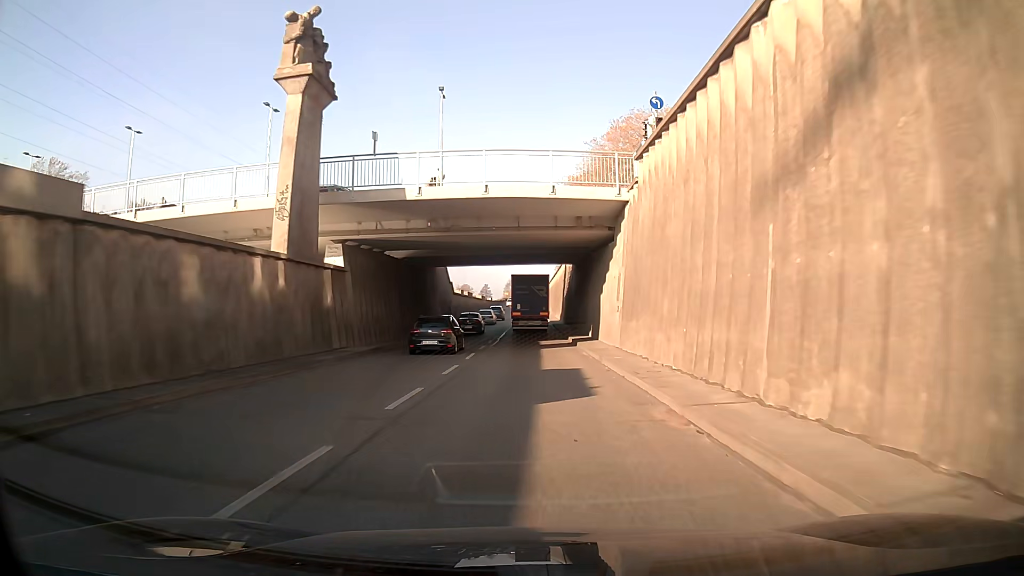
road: trunk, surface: asphalt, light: Day
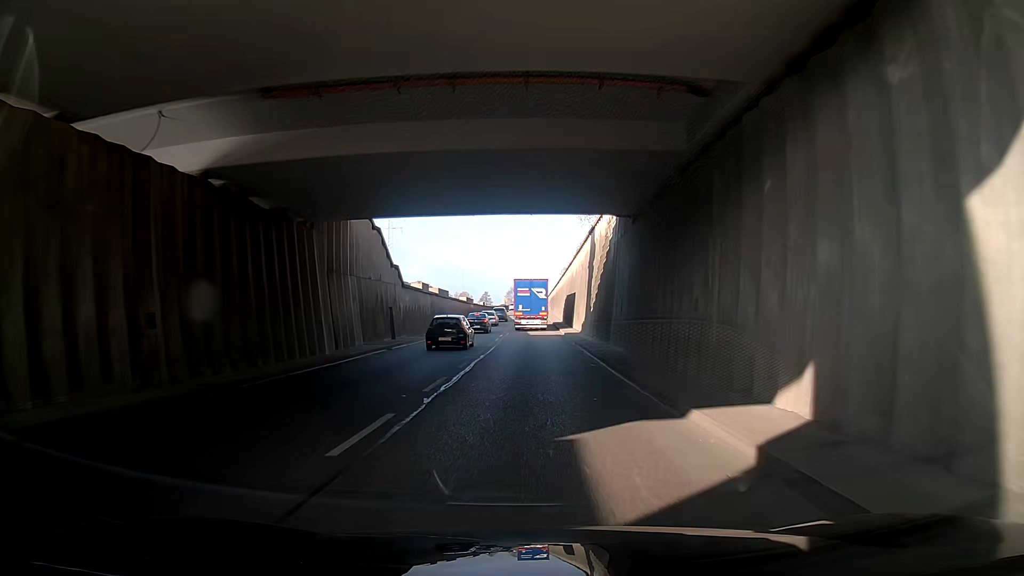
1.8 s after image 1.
(+0.4, +27.3) m; +1°
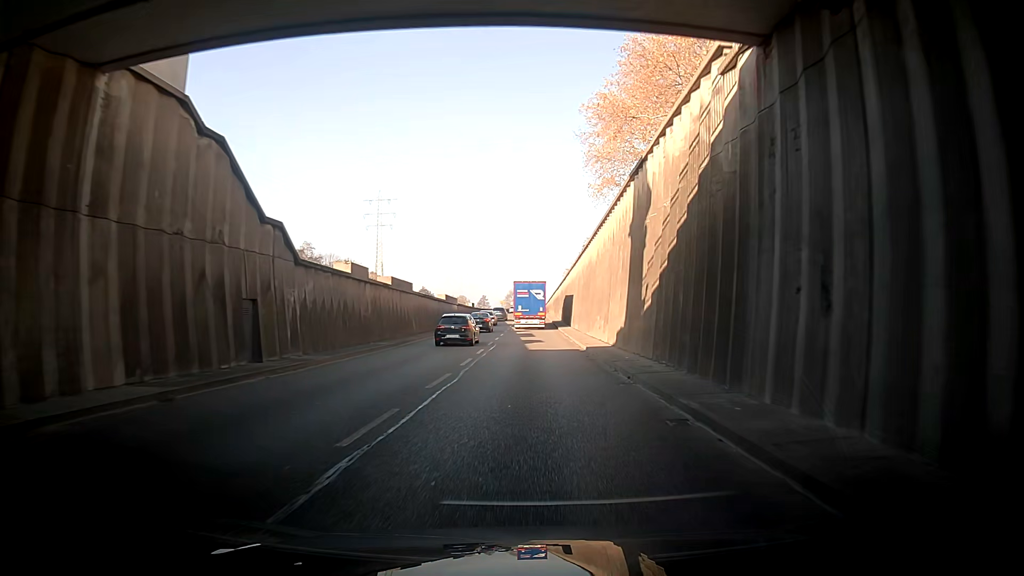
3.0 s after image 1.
(-0.5, +17.9) m; -1°
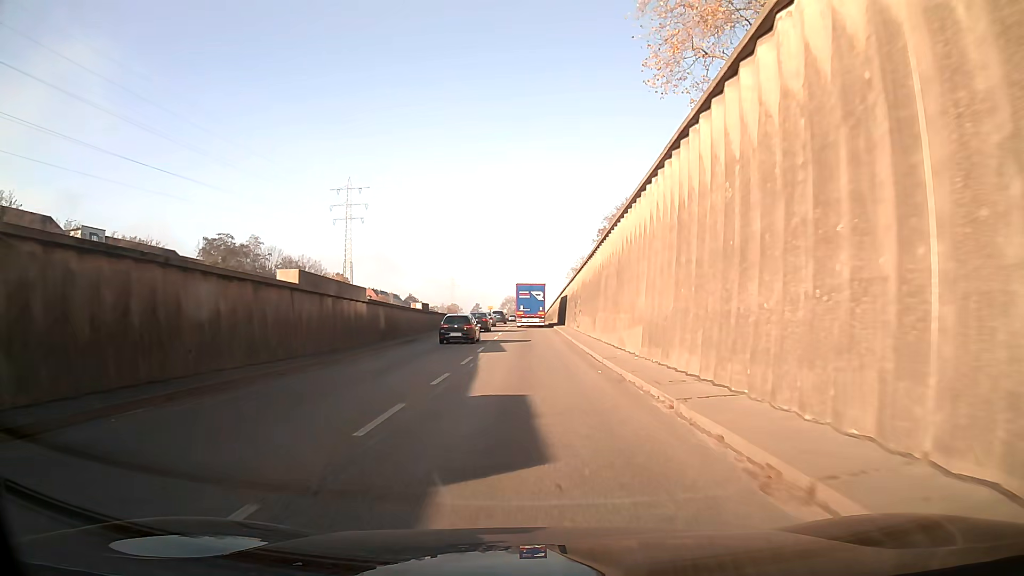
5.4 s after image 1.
(+0.4, +35.5) m; +1°
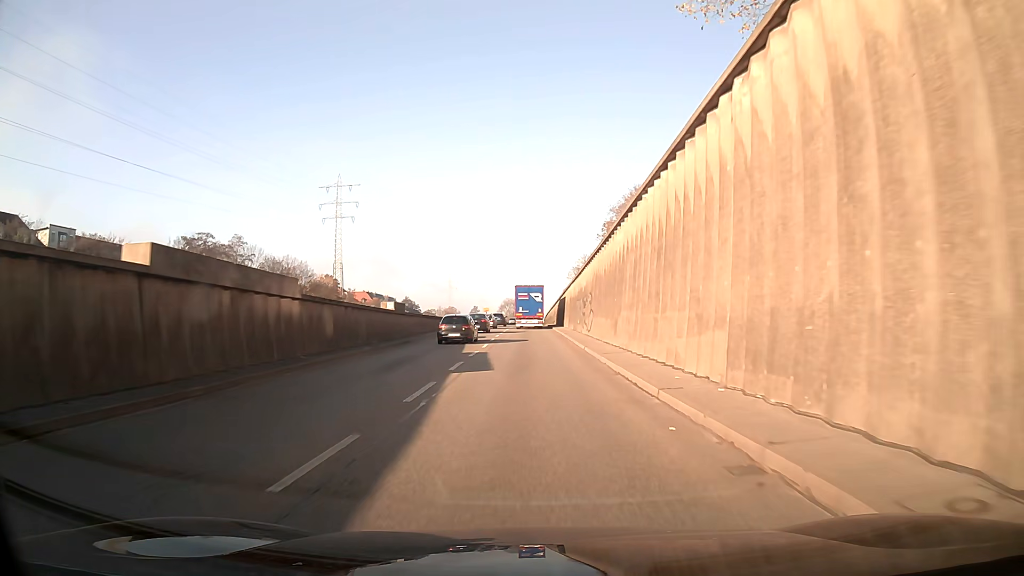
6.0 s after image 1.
(0.0, +8.9) m; 0°
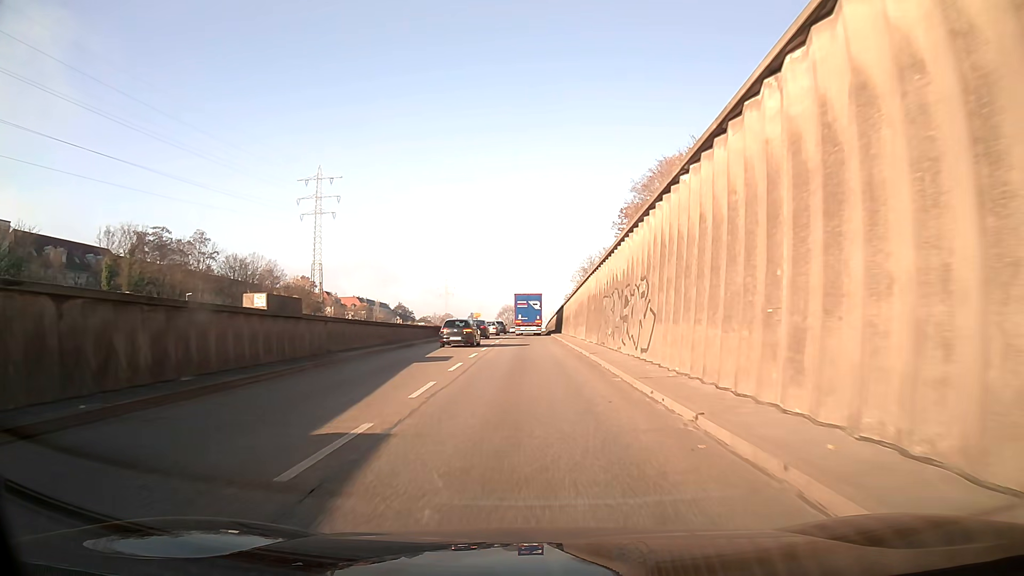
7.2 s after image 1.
(0.0, +17.9) m; 0°
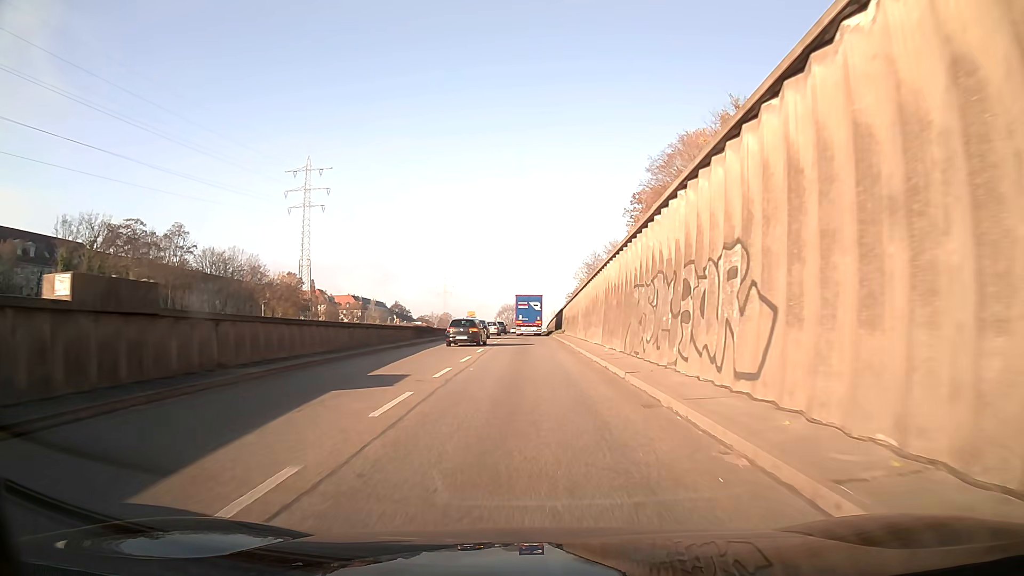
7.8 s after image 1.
(0.0, +8.9) m; 0°
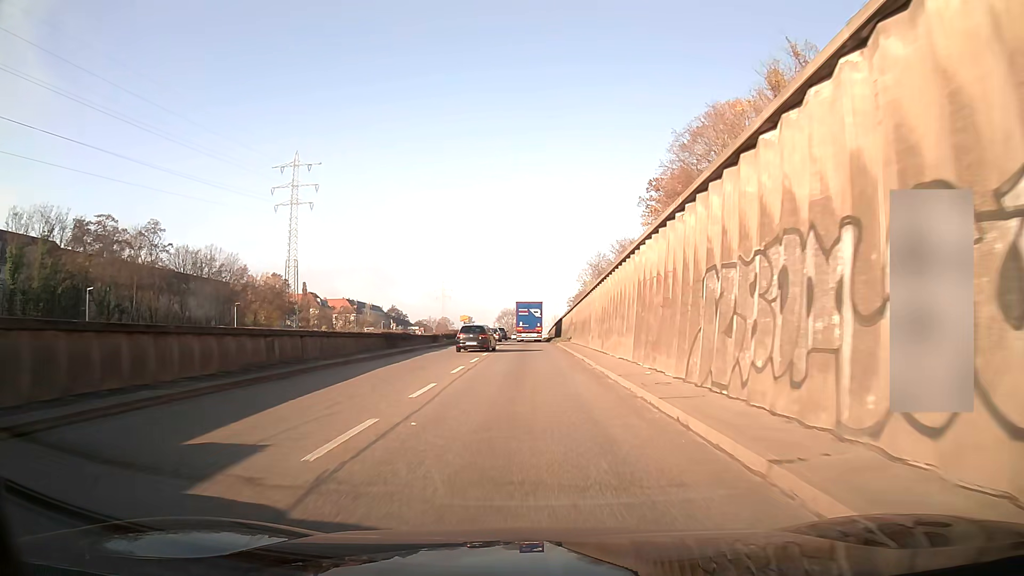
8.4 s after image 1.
(0.0, +8.9) m; 0°
